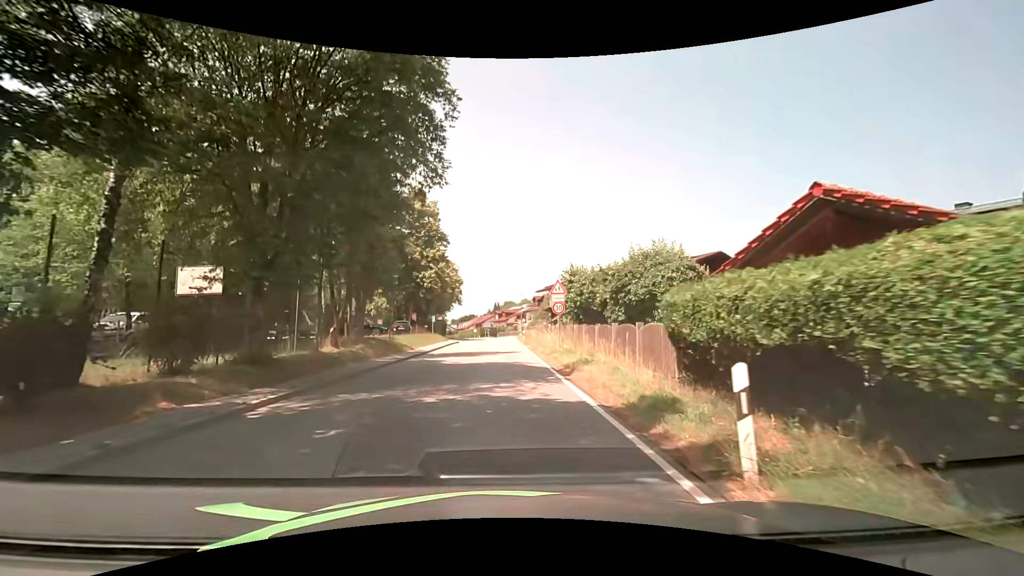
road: secondary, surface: asphalt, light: Day
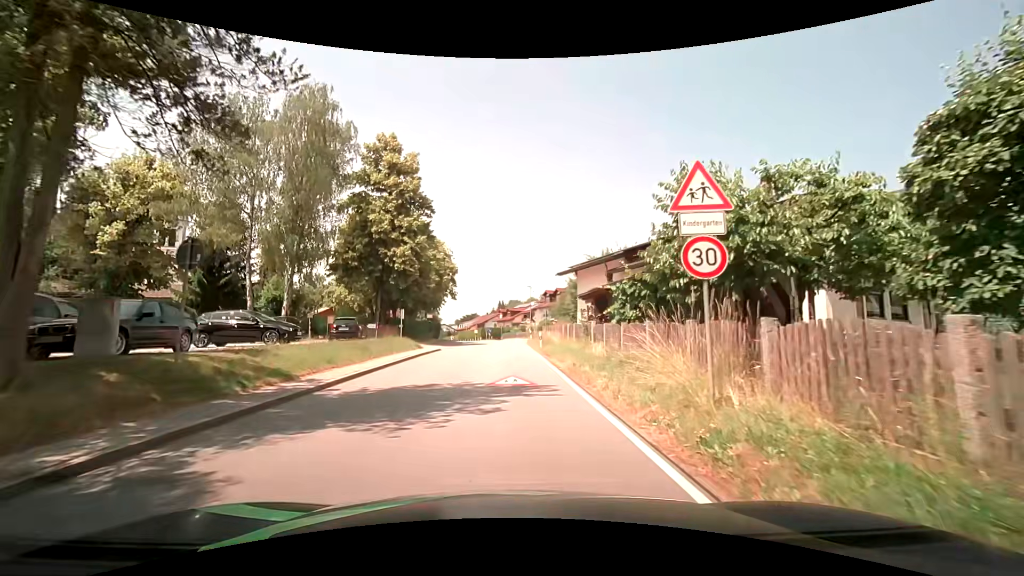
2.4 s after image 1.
(-0.3, +17.2) m; -1°
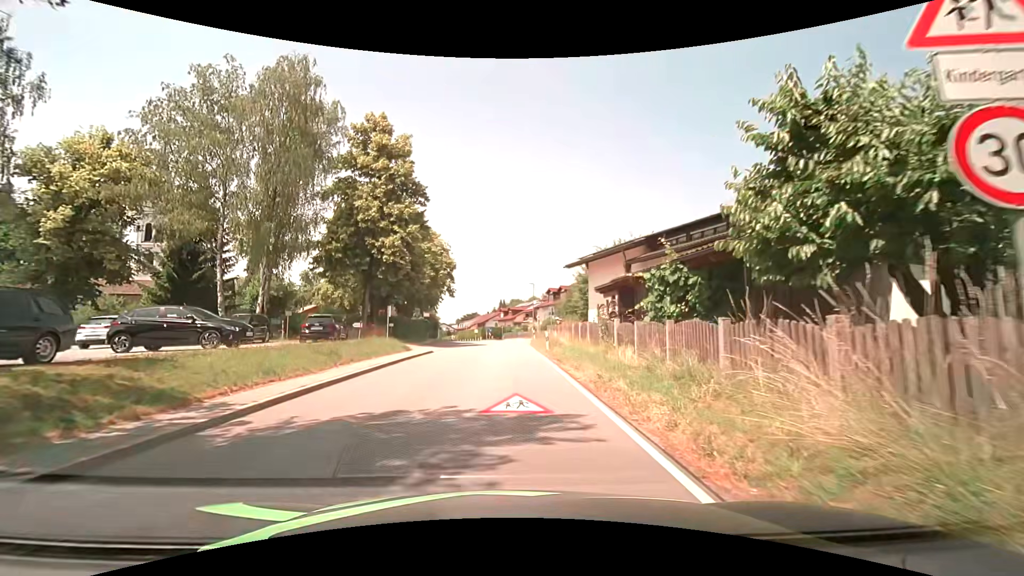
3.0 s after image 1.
(0.0, +4.1) m; -1°
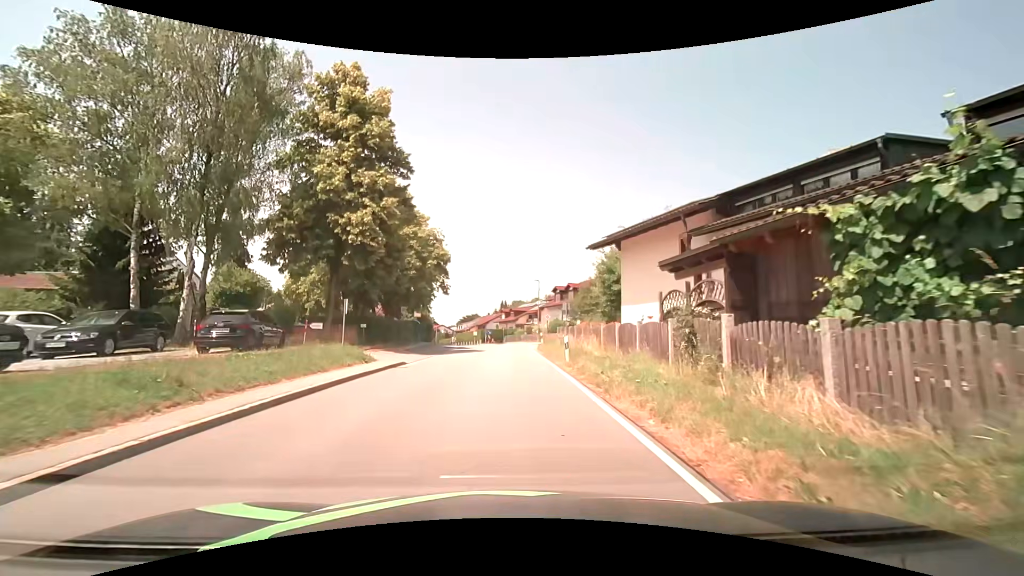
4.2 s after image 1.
(0.0, +8.2) m; 0°
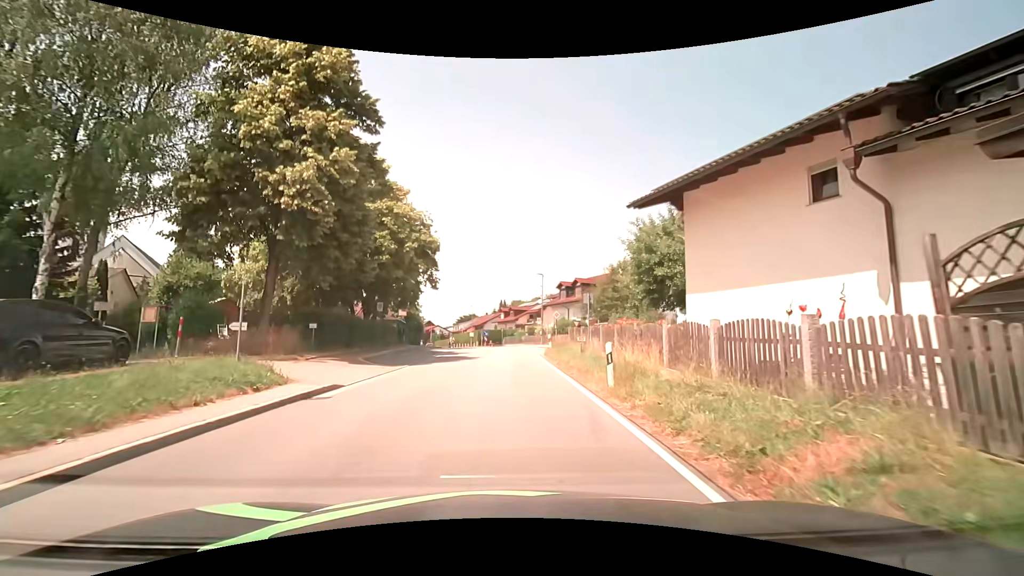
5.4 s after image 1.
(+0.1, +8.1) m; +1°
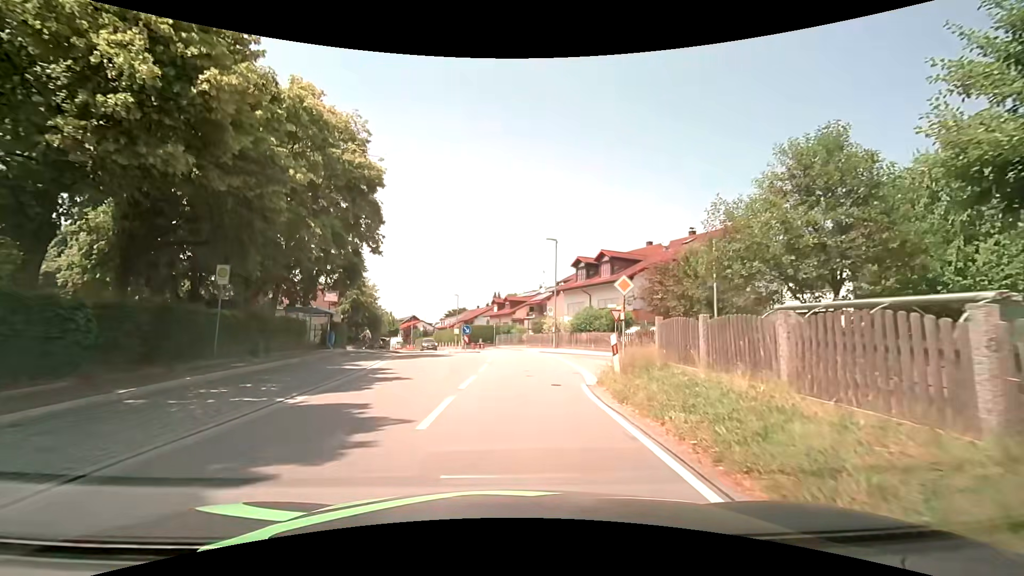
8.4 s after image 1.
(+0.1, +19.9) m; 0°
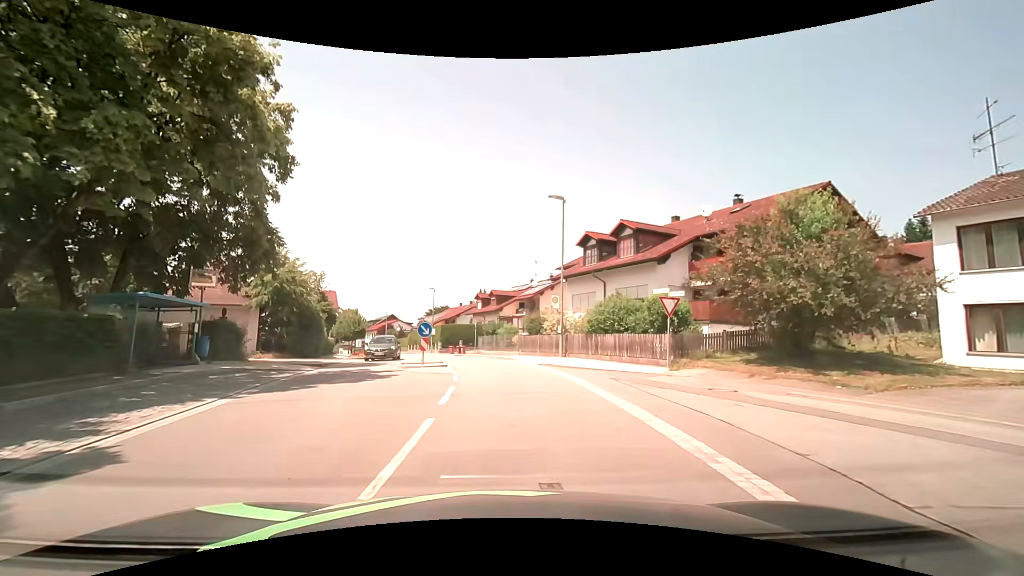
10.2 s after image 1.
(+0.3, +11.9) m; +3°
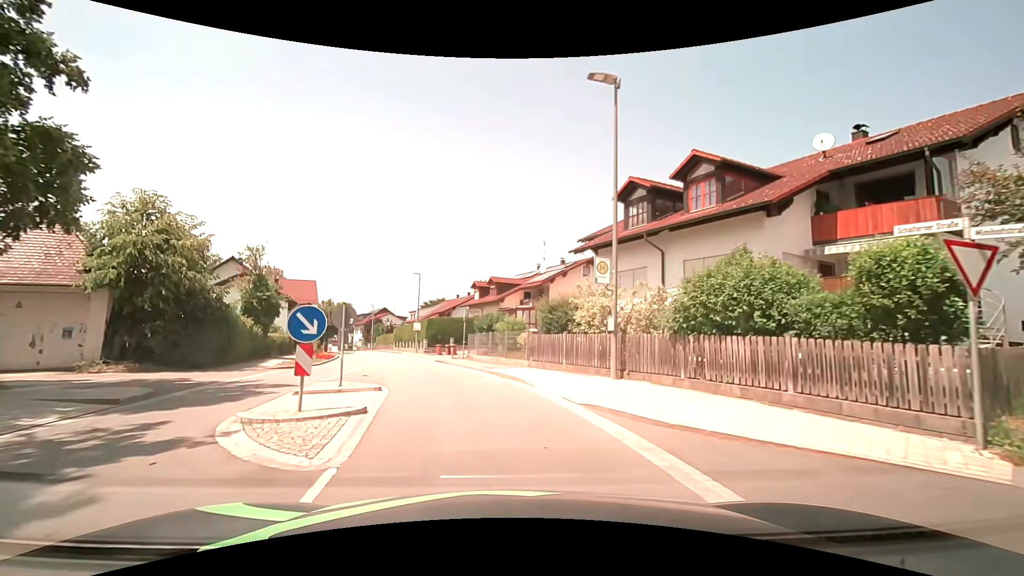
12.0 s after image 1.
(-0.1, +11.8) m; 0°
